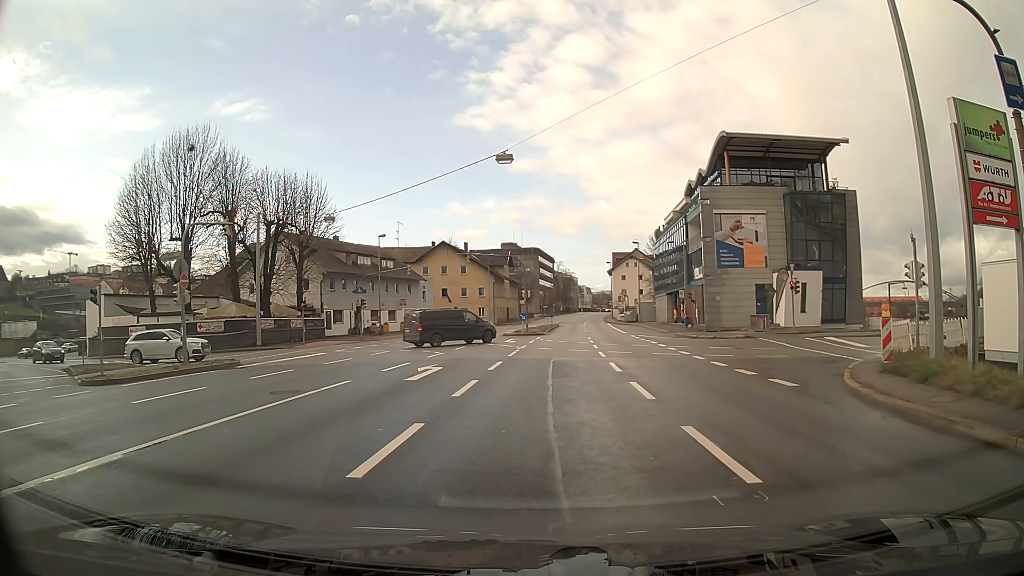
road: primary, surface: asphalt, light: Day
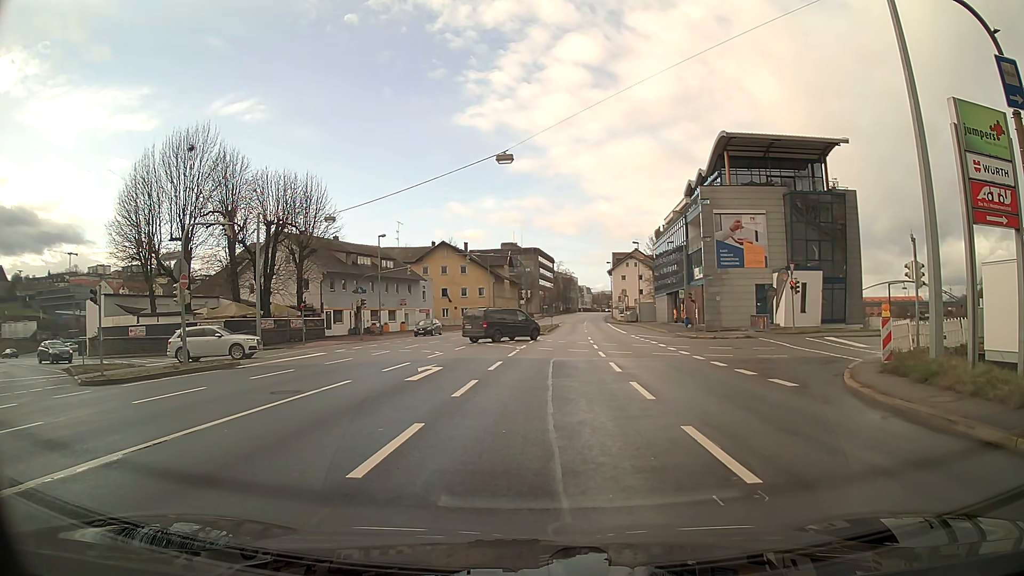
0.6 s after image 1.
(0.0, 0.0) m; 0°
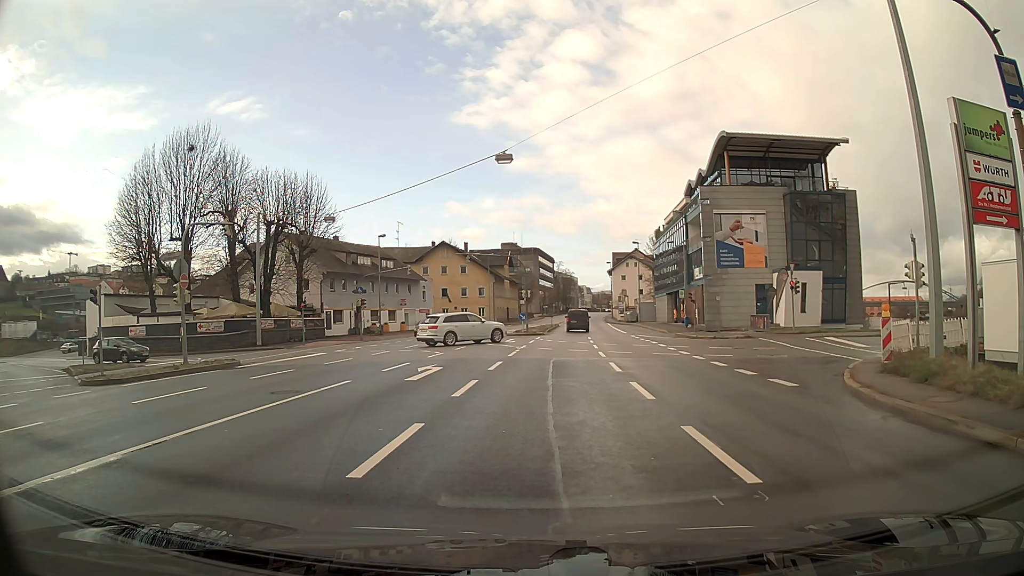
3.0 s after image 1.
(0.0, 0.0) m; 0°
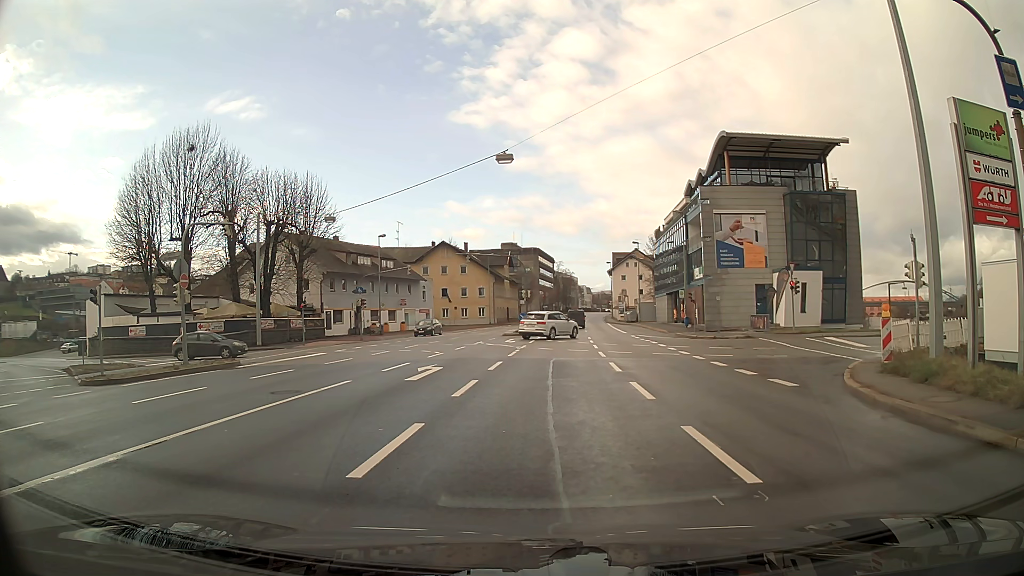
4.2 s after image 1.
(0.0, 0.0) m; 0°
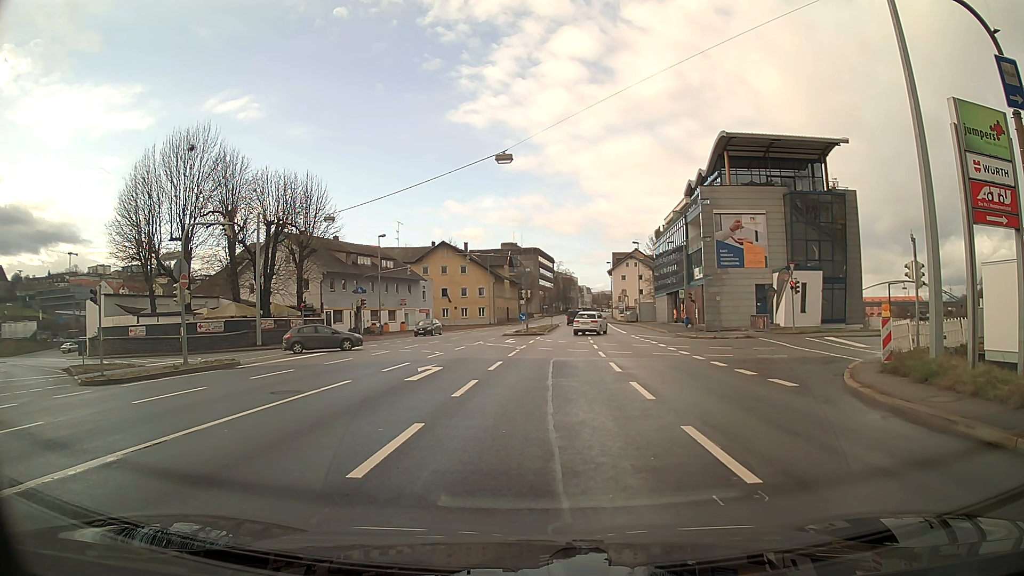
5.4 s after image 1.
(0.0, 0.0) m; 0°
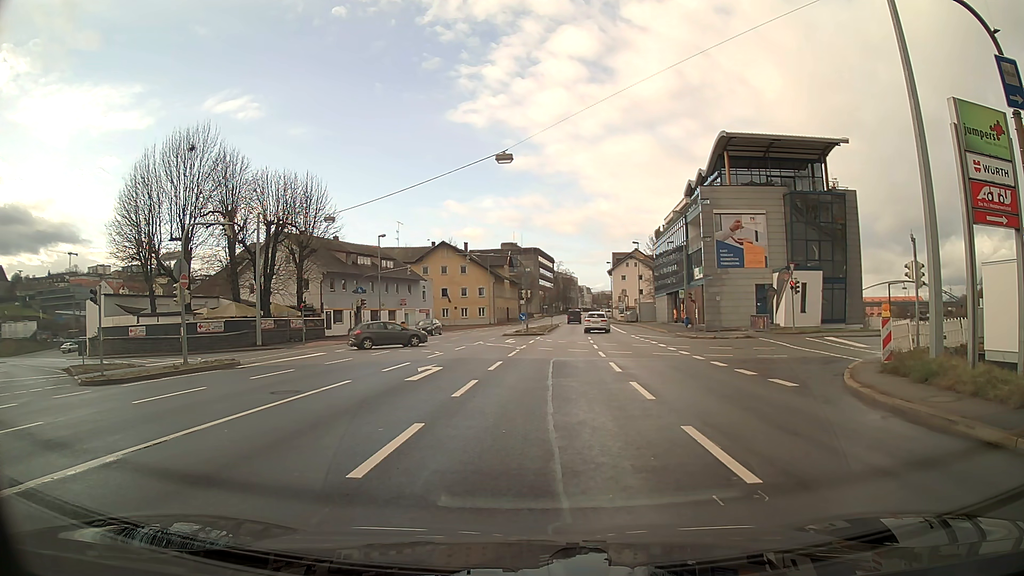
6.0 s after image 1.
(0.0, 0.0) m; 0°
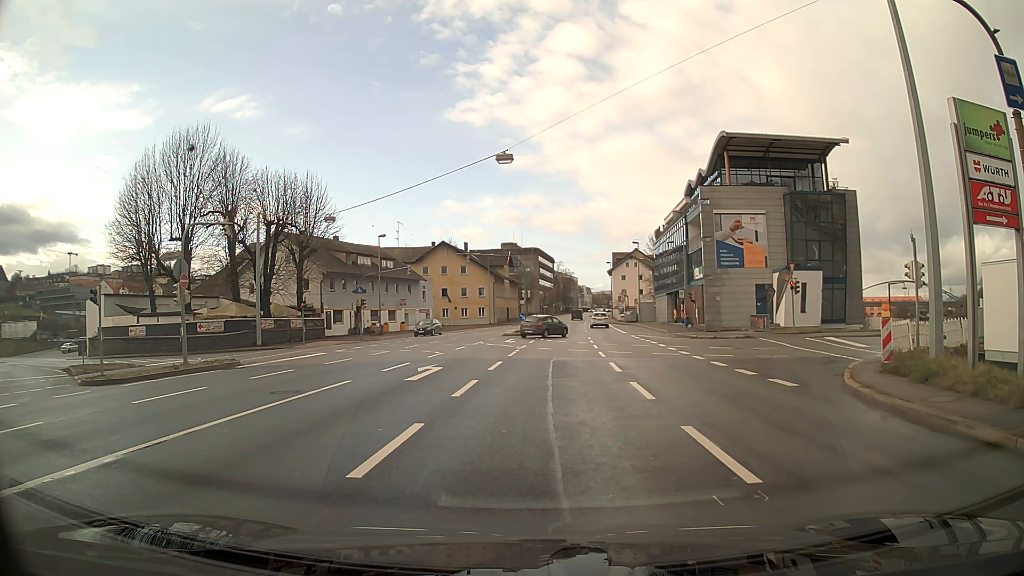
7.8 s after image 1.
(0.0, 0.0) m; 0°
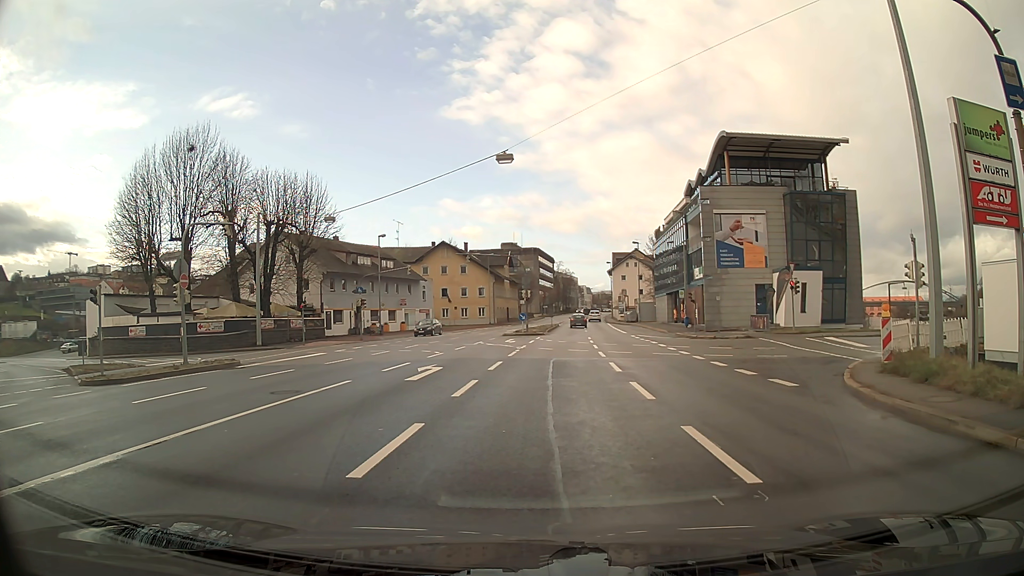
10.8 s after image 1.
(0.0, 0.0) m; 0°
(0, +10) (0, +20) (0, +30) (0, +40) (0, +50) (0, +60) (0, +70) (+1, +80) (+1, +90) (+1, +100) m
